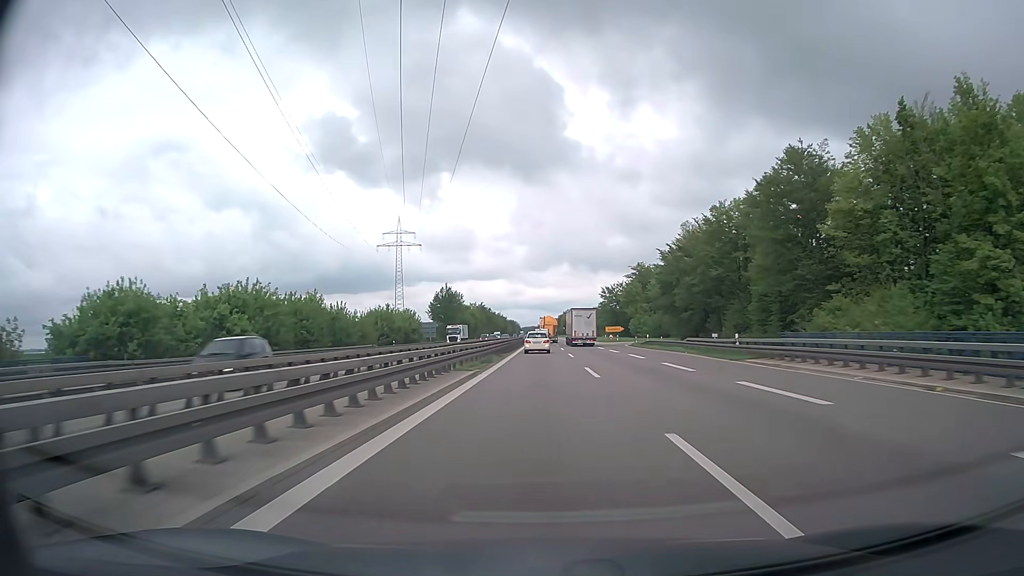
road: trunk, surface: asphalt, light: Day
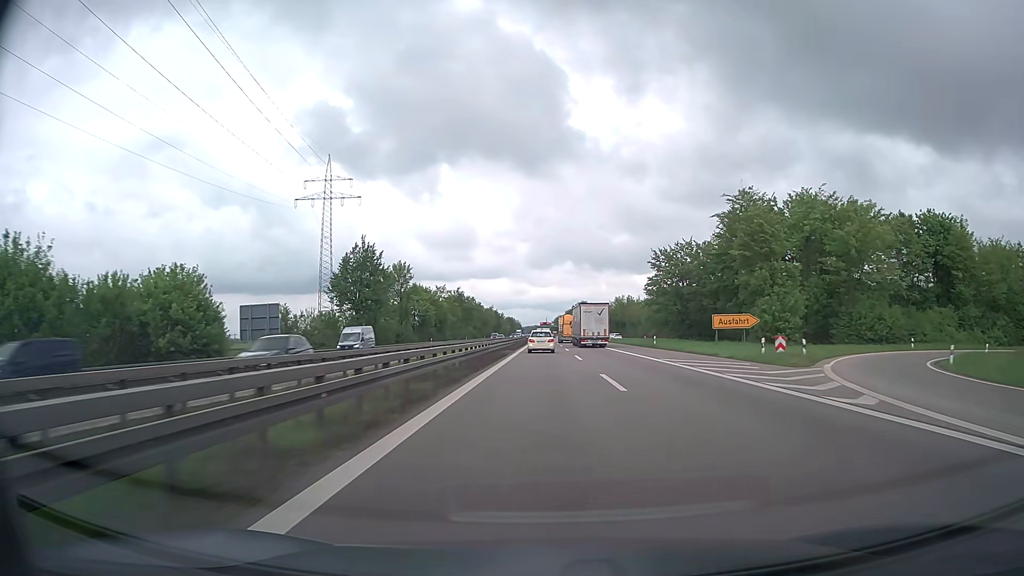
(-0.3, +78.0) m; 0°
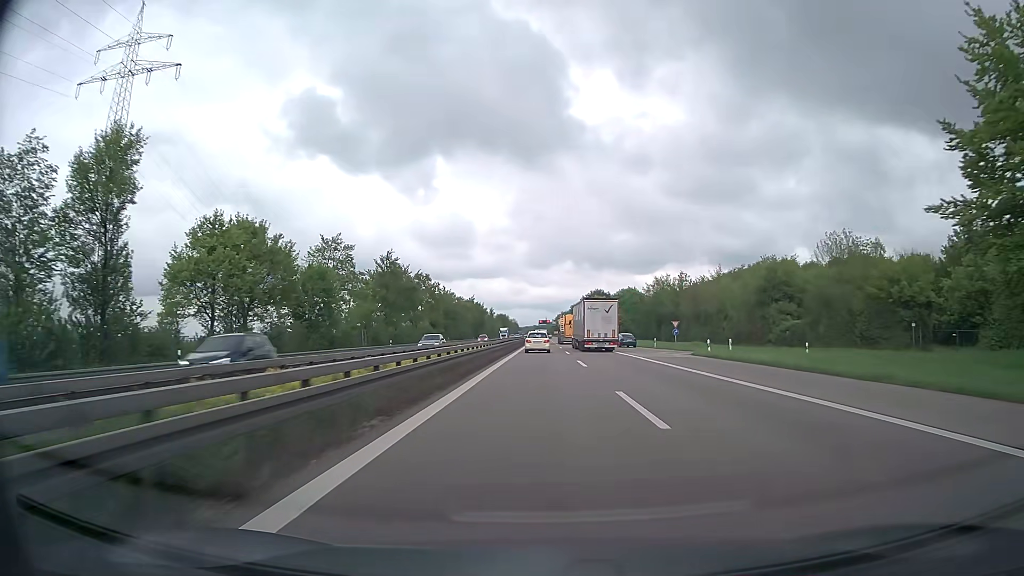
(+0.1, +78.3) m; 0°
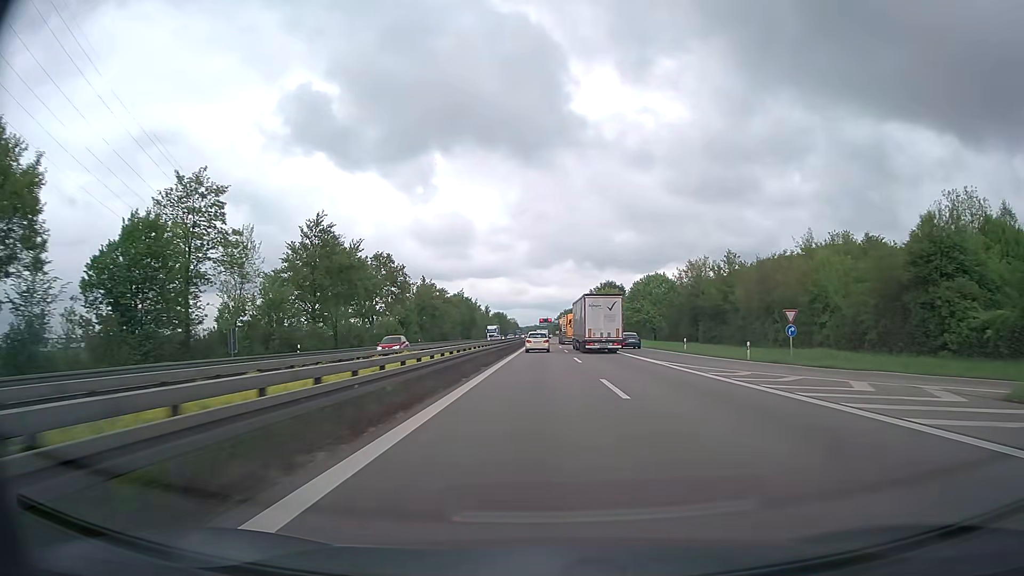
(-0.1, +31.7) m; 0°
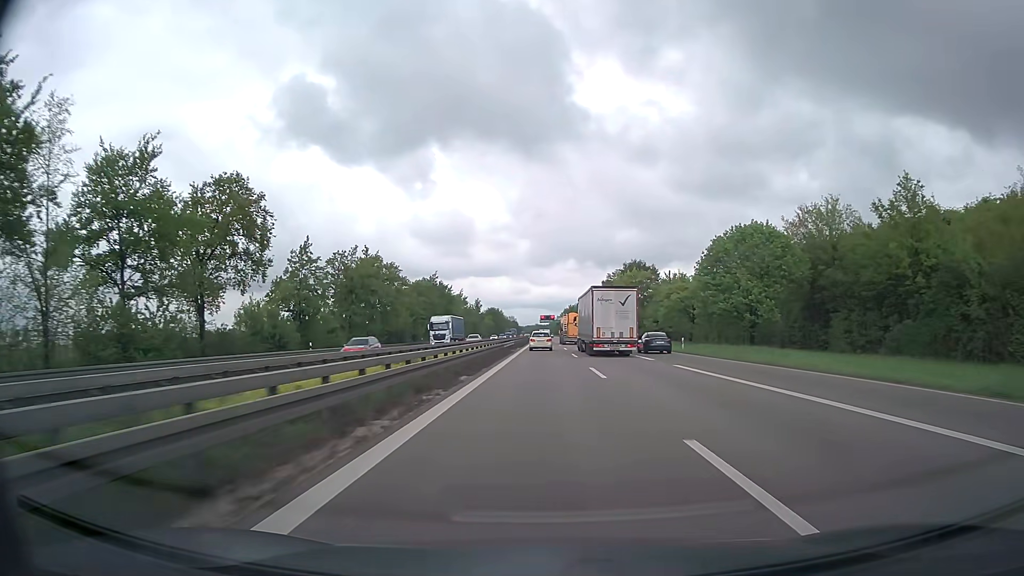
(-0.2, +48.0) m; 0°
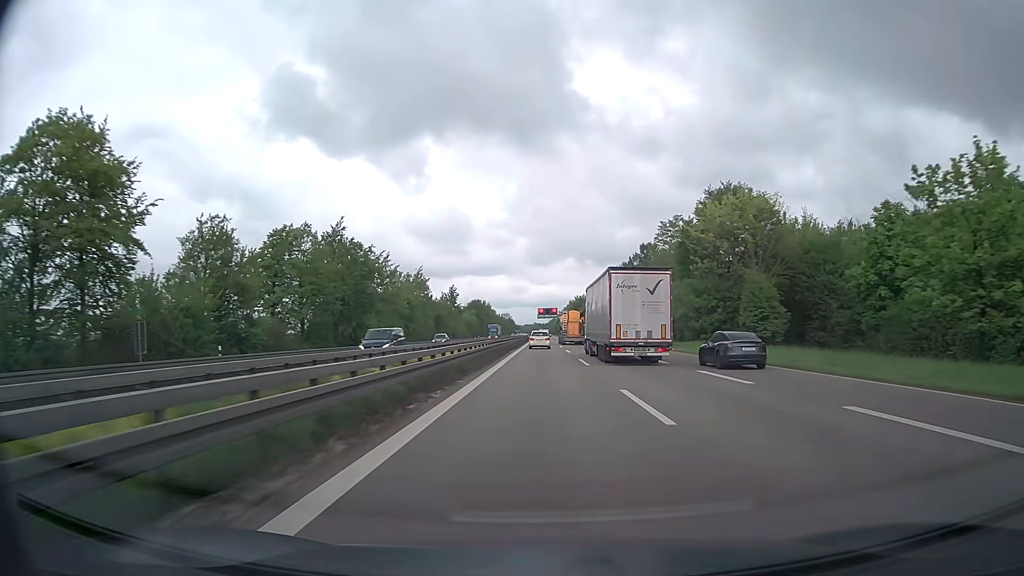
(+0.1, +64.9) m; 0°
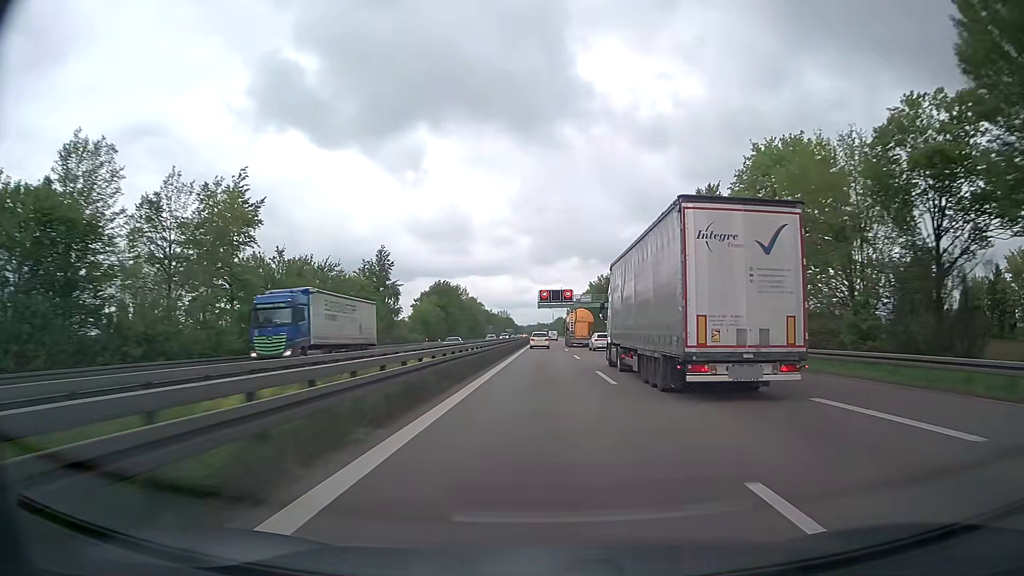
(-0.1, +82.4) m; 0°
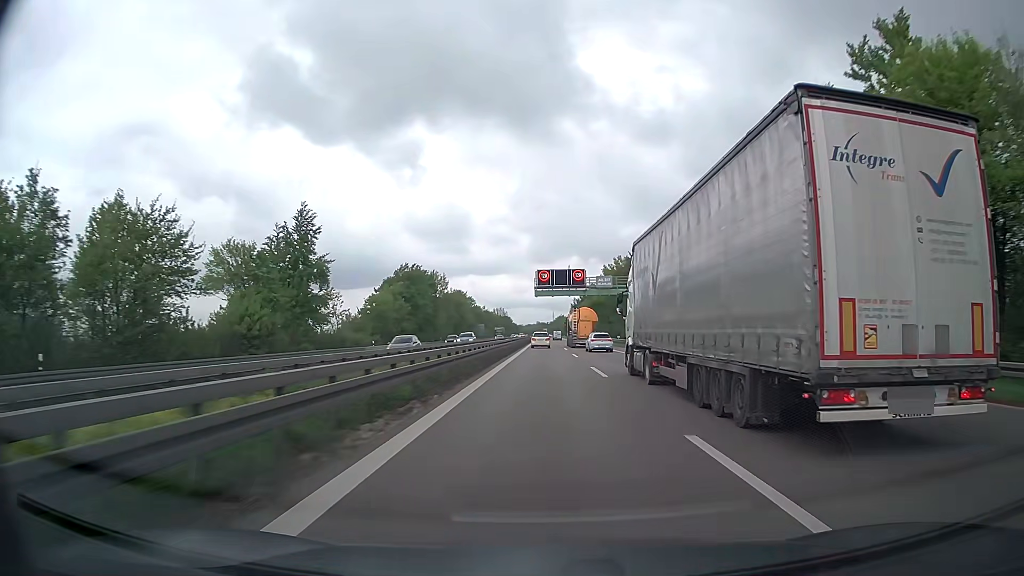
(0.0, +33.4) m; 0°
(0, +10) (0, +20) (0, +30) (0, +40) (0, +50) (0, +60) (0, +70) (0, +80) (0, +90) (0, +100) m
